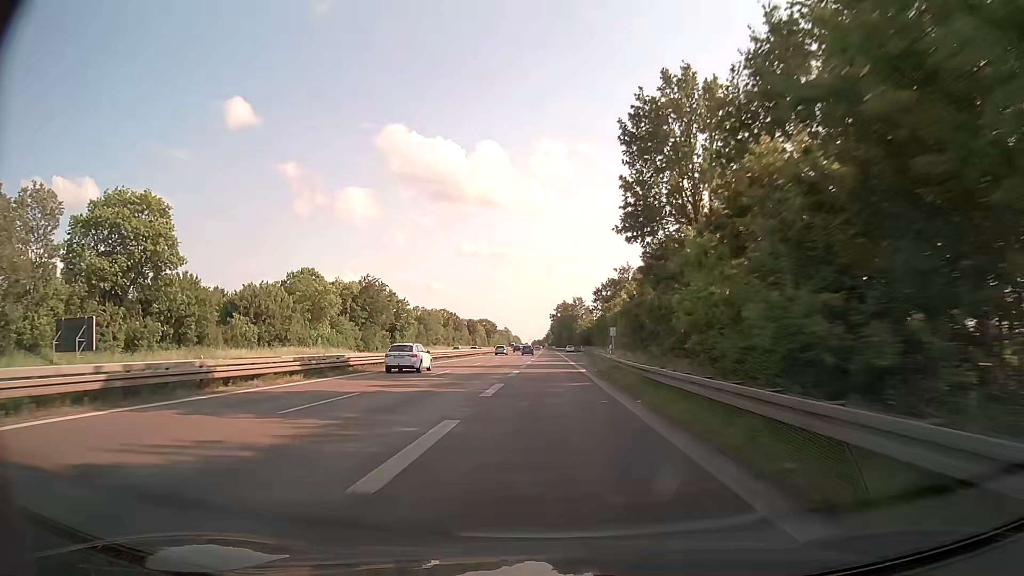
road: trunk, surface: asphalt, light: Day
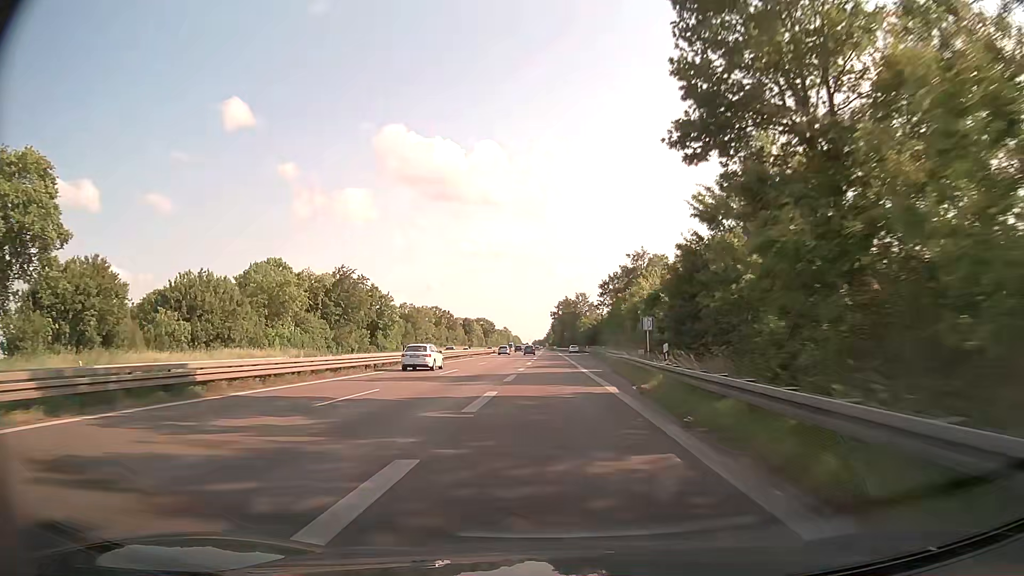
(0.0, +16.3) m; 0°
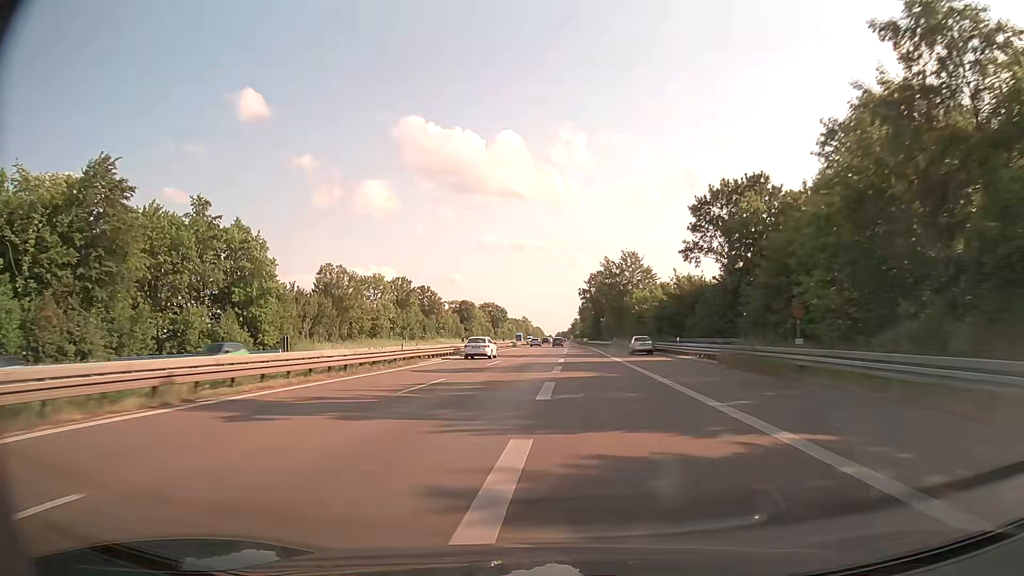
(-0.7, +70.5) m; -2°
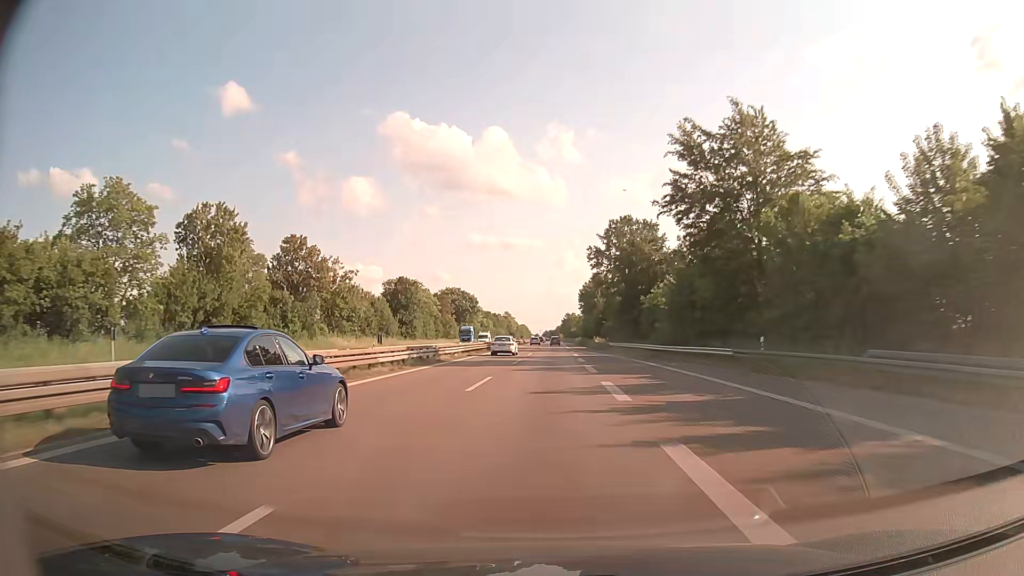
(+0.3, +71.5) m; +1°
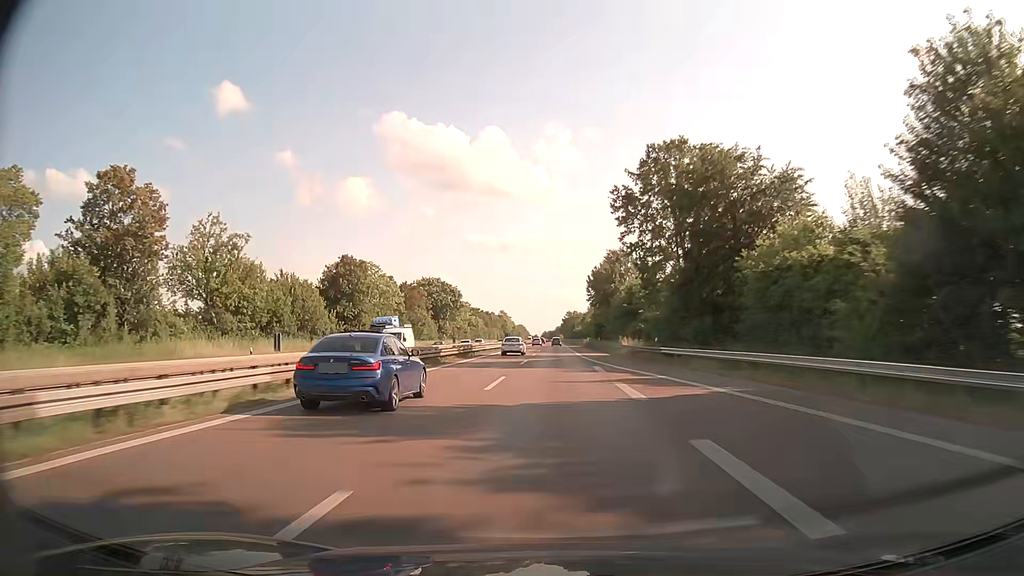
(+0.1, +35.2) m; 0°
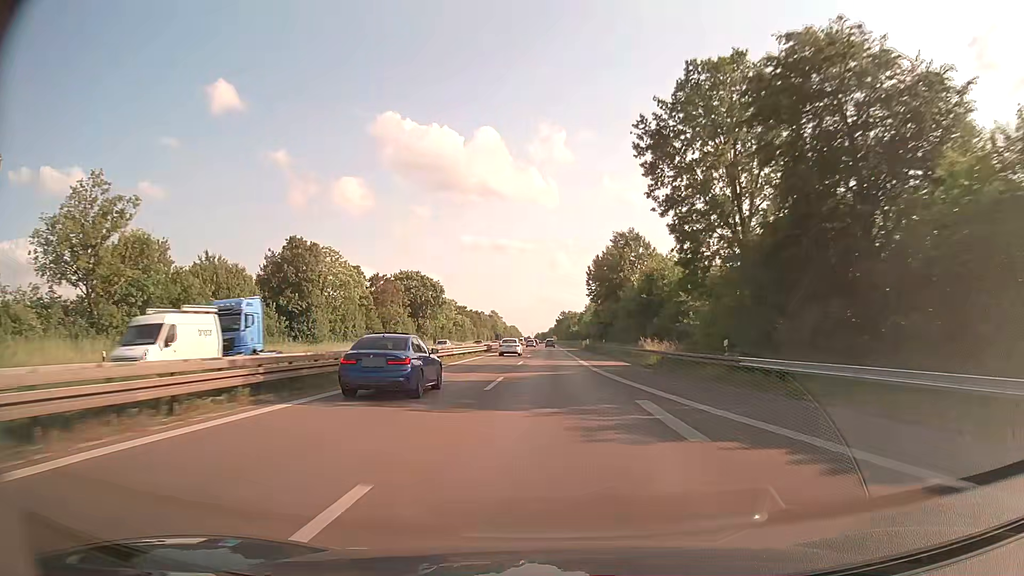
(0.0, +17.7) m; 0°
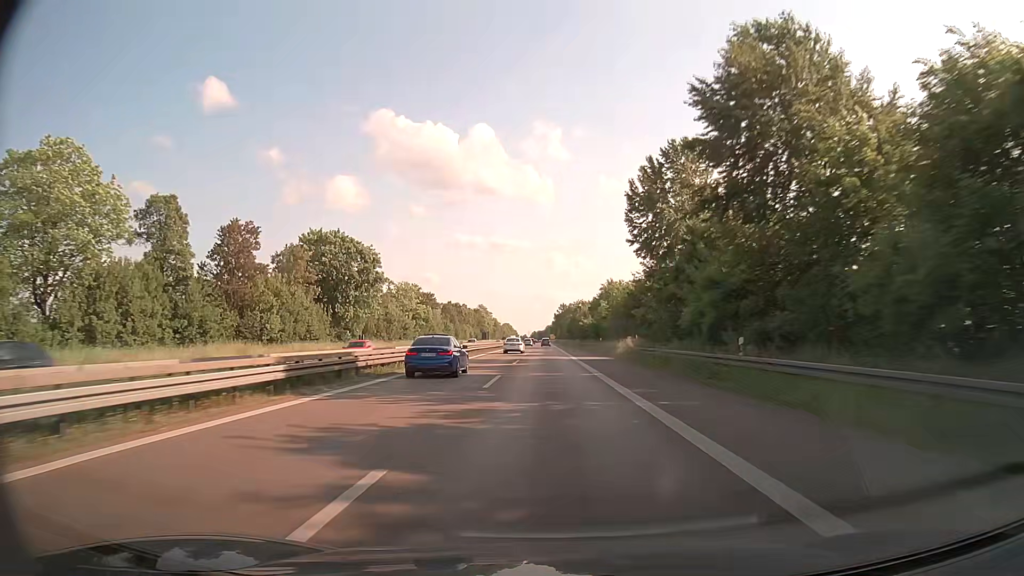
(+0.3, +53.4) m; 0°
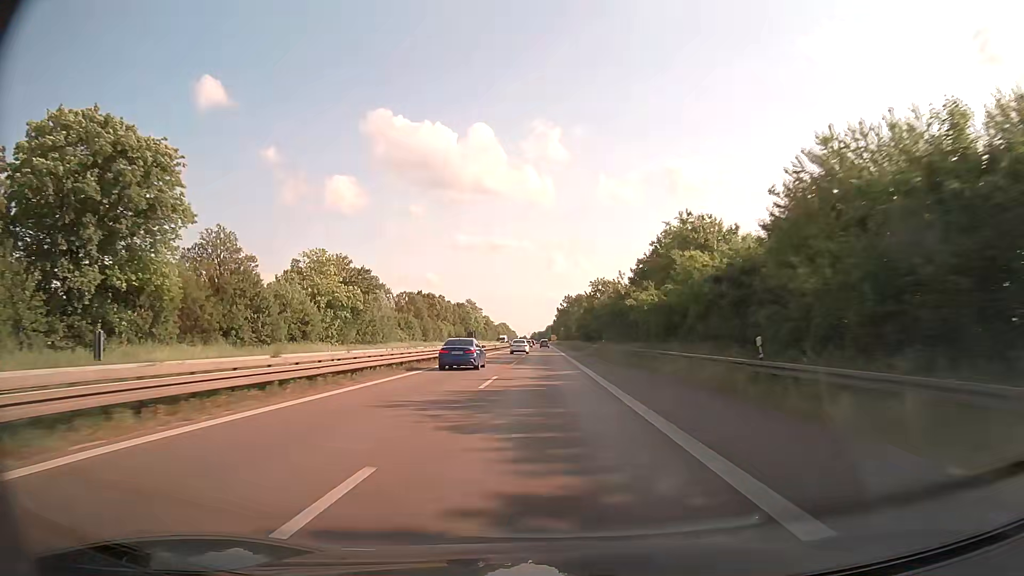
(0.0, +53.7) m; 0°
(0, +10) (0, +20) (0, +30) (0, +40) (0, +50) (0, +60) (0, +70) (0, +80) (0, +90) (0, +100) m
